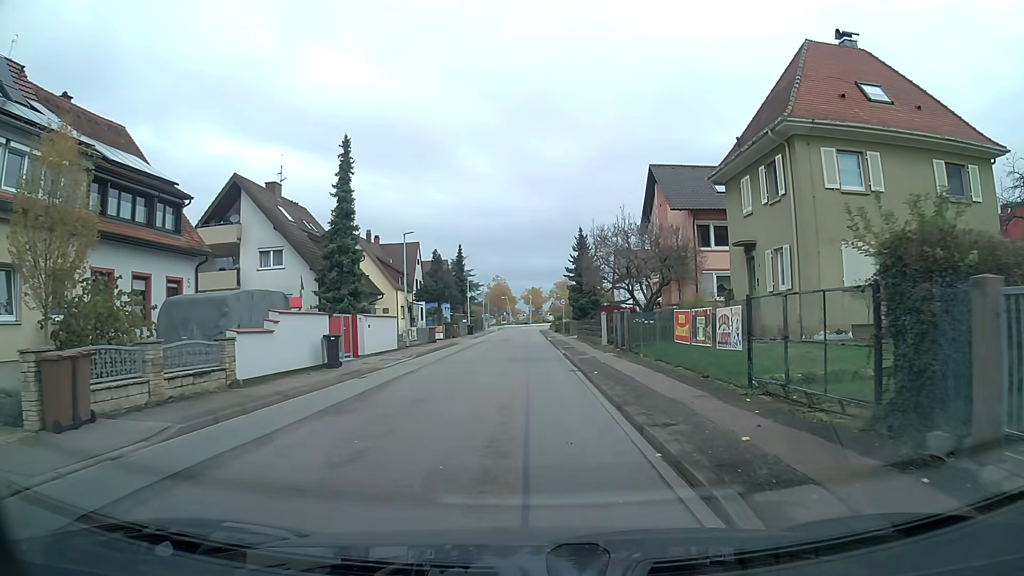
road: tertiary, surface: asphalt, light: Day
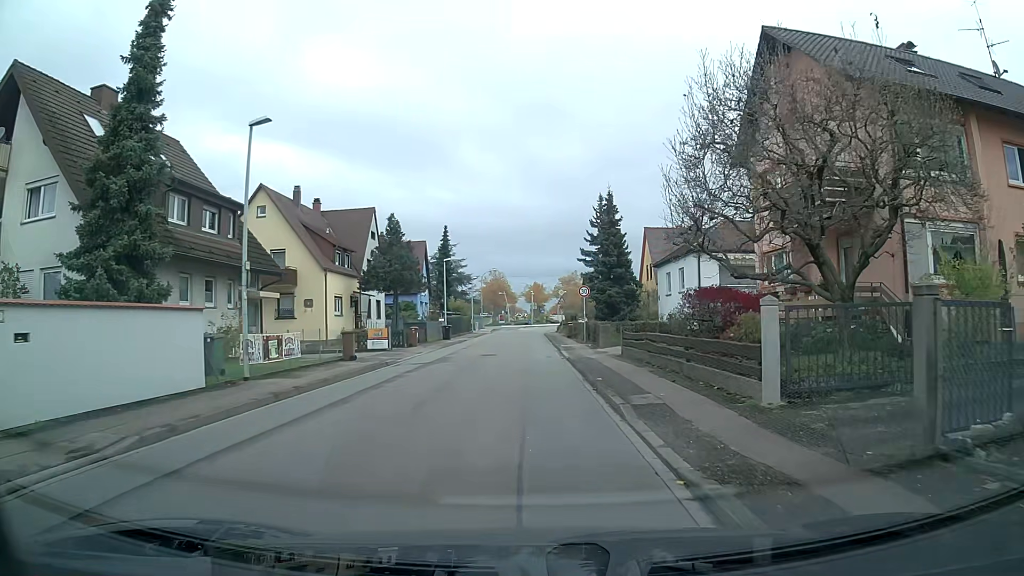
(0.0, +21.0) m; 0°
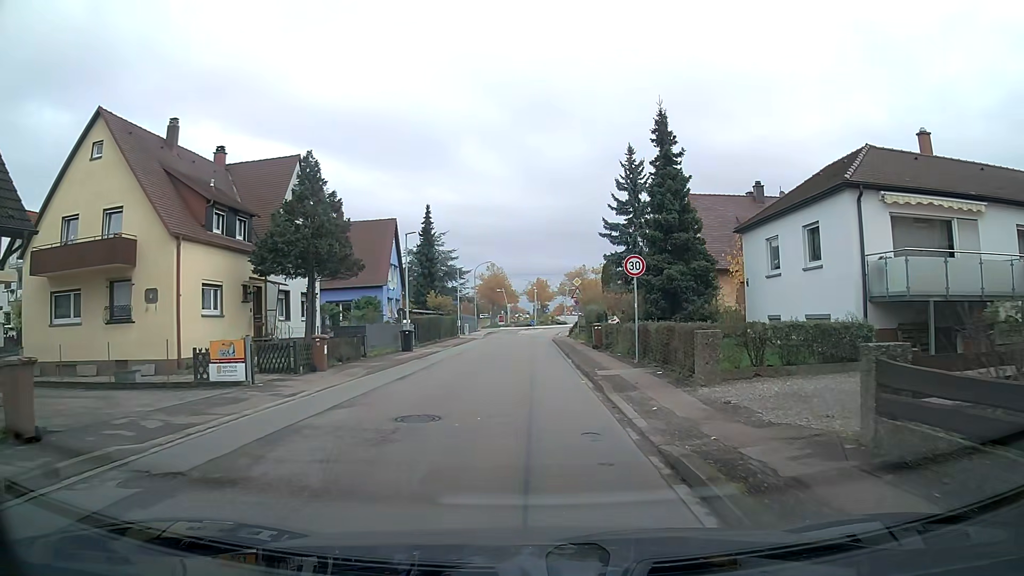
(0.0, +17.0) m; 0°
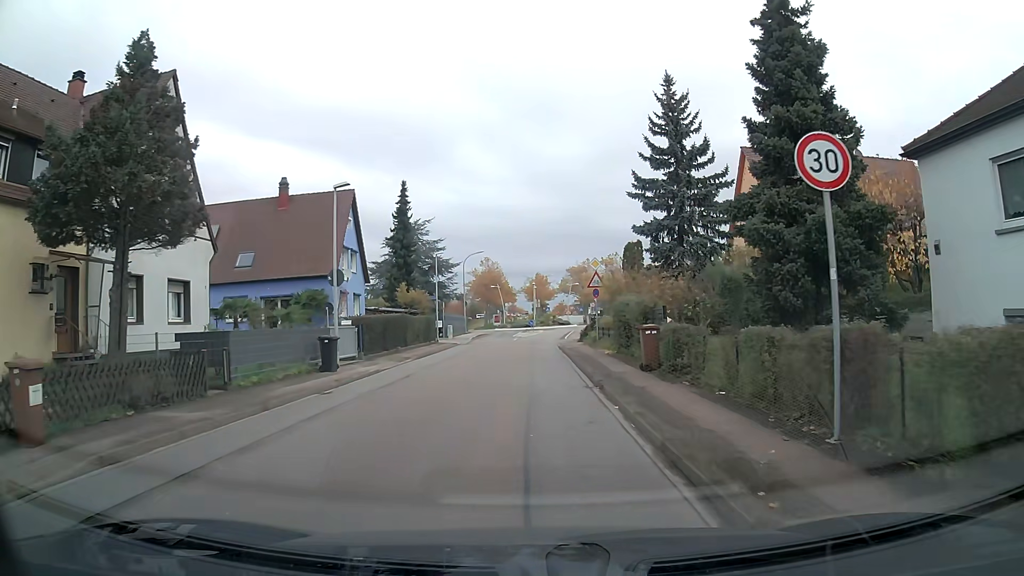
(0.0, +12.9) m; 0°
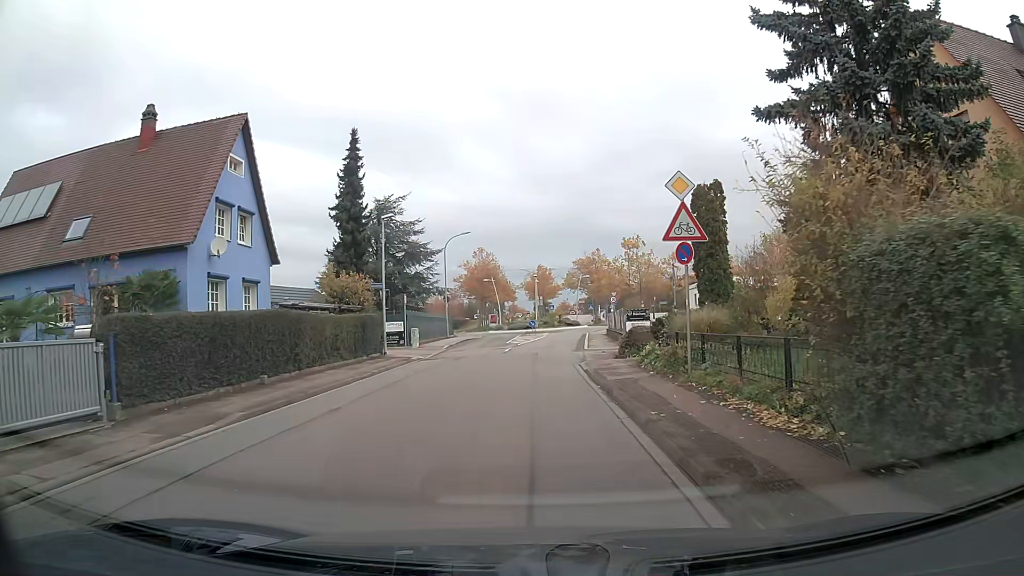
(0.0, +17.0) m; 0°
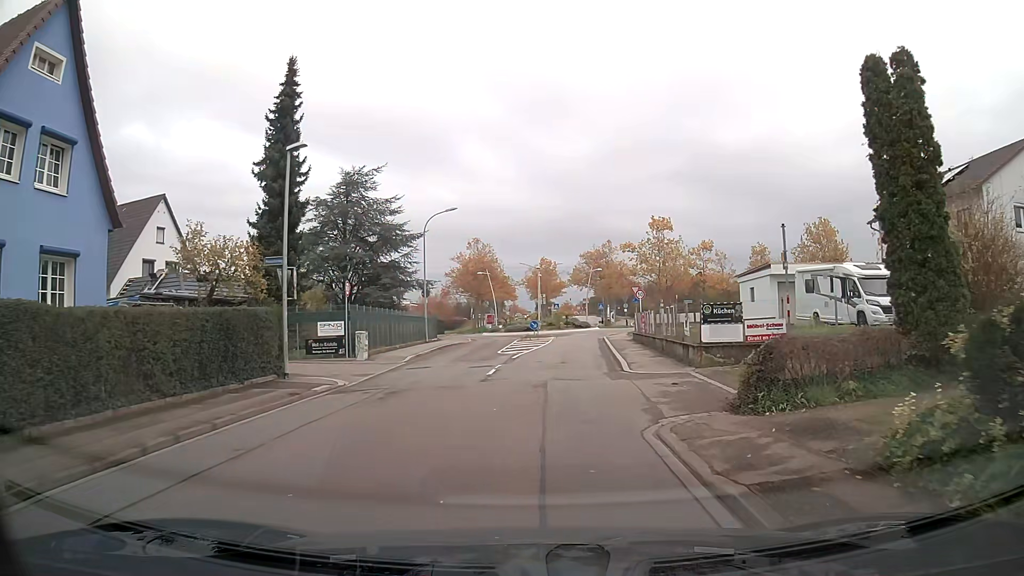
(0.0, +12.5) m; 0°
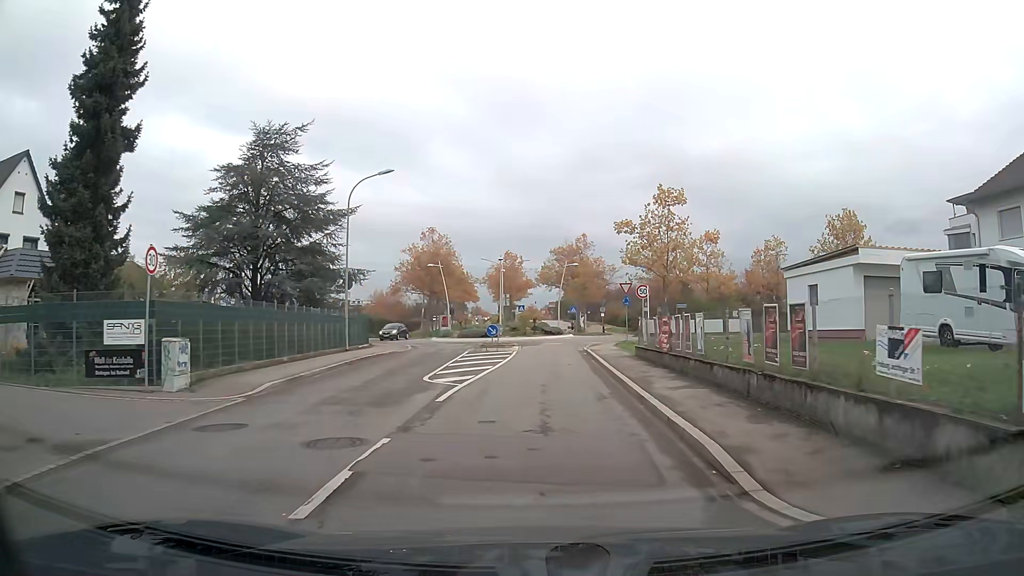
(+0.3, +12.2) m; +4°
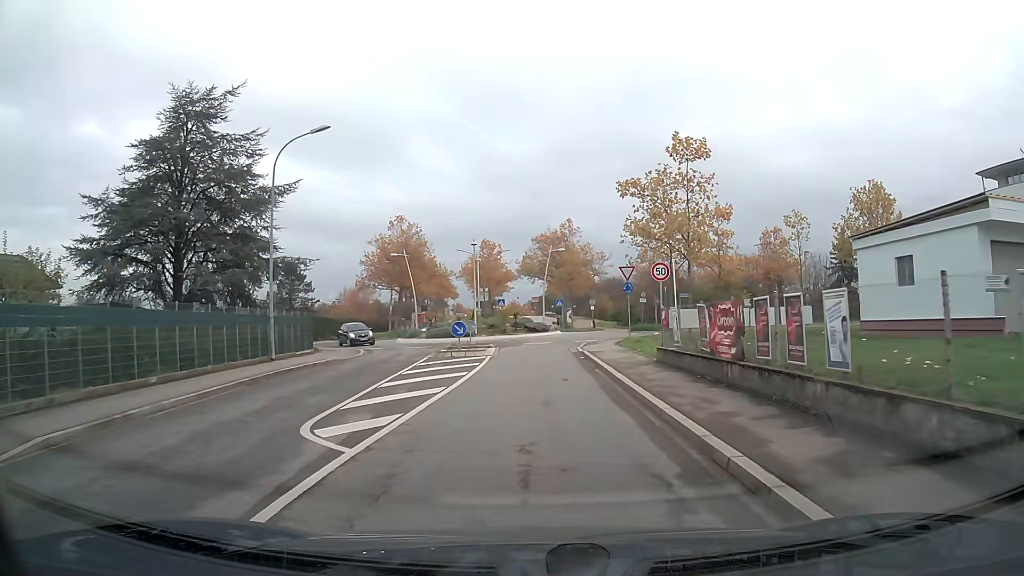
(+0.1, +8.0) m; +1°
(0, +10) (0, +20) (0, +30) (+3, +40) (+5, +49) (+3, +59) (0, +68) (0, +78) (0, +88) (+1, +98) m
